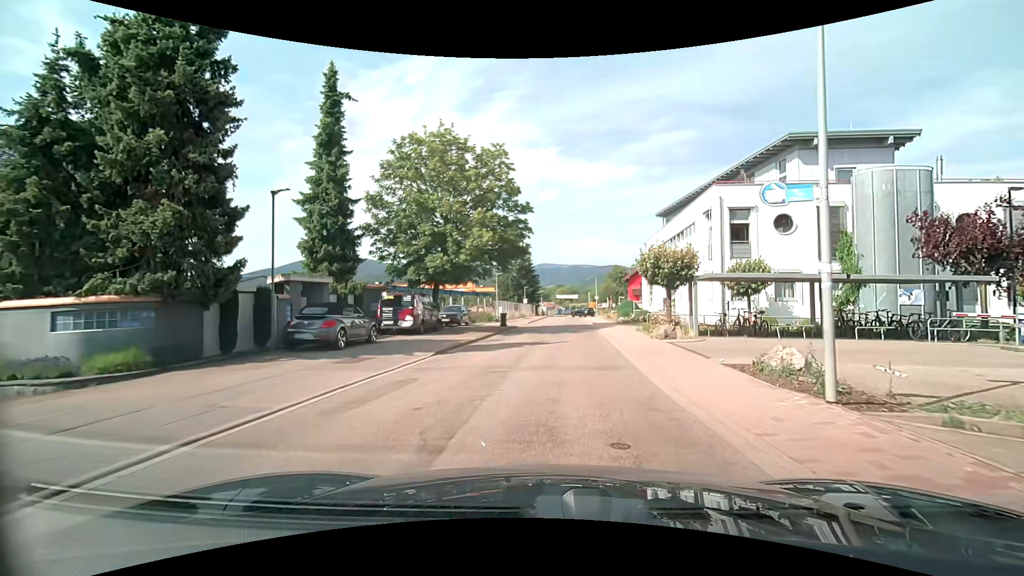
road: tertiary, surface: asphalt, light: Day
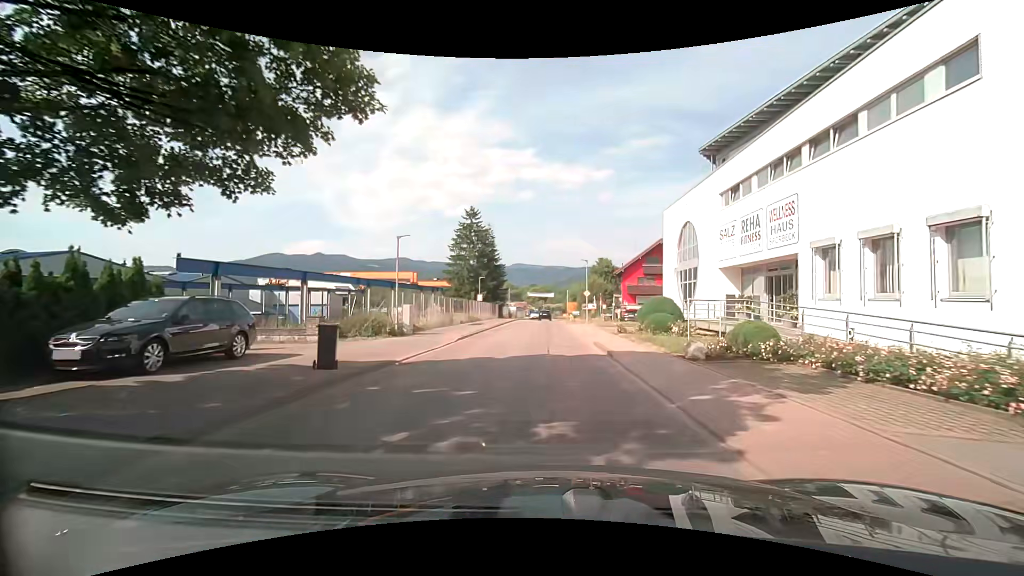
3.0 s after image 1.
(+1.0, +24.1) m; +3°
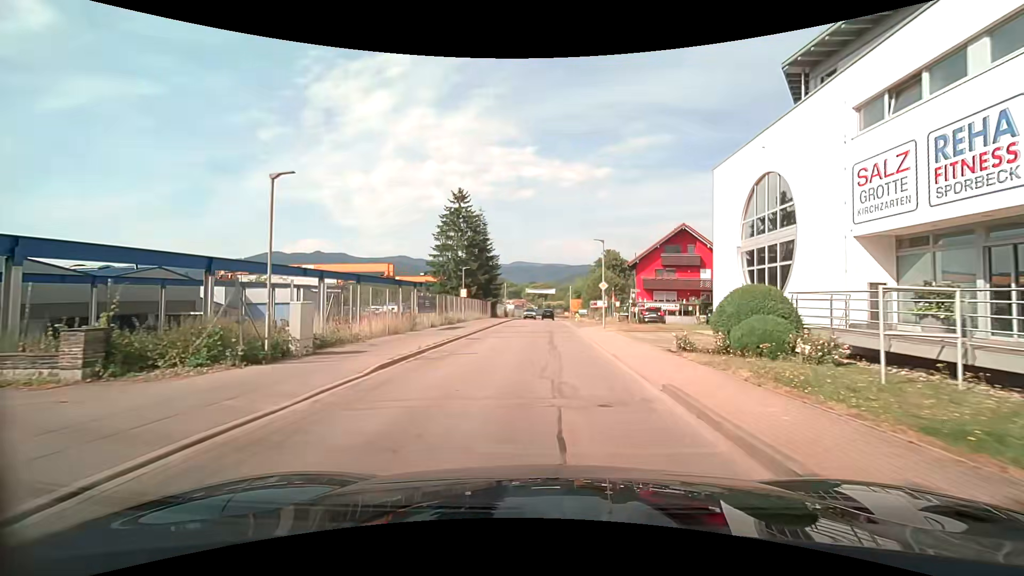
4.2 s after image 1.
(0.0, +10.8) m; 0°
(0, +10) (0, +20) (0, +30) (0, +40) (0, +50) (0, +60) (0, +70) (0, +80) (+1, +90) (+2, +100) m
